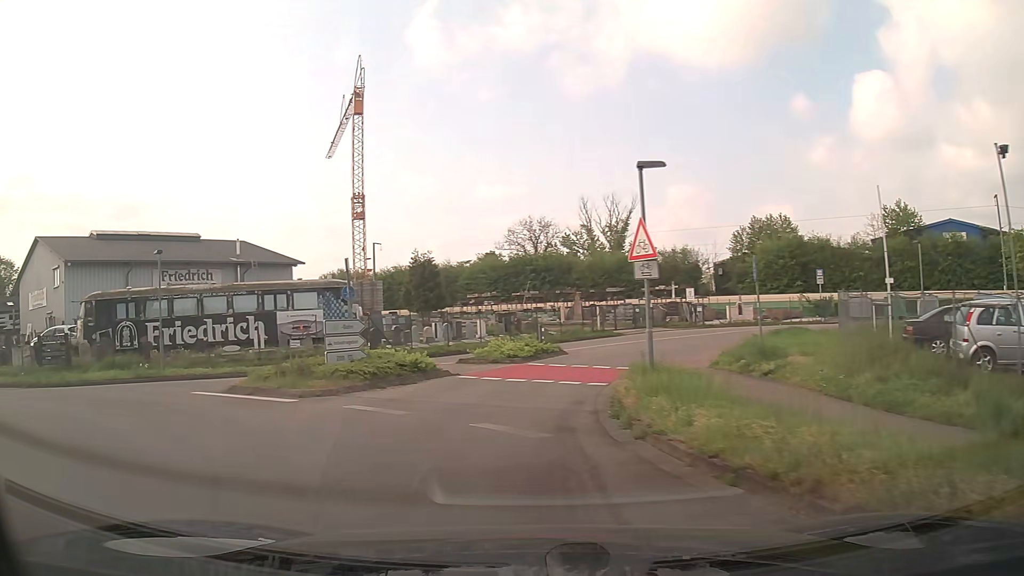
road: secondary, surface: asphalt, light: Day
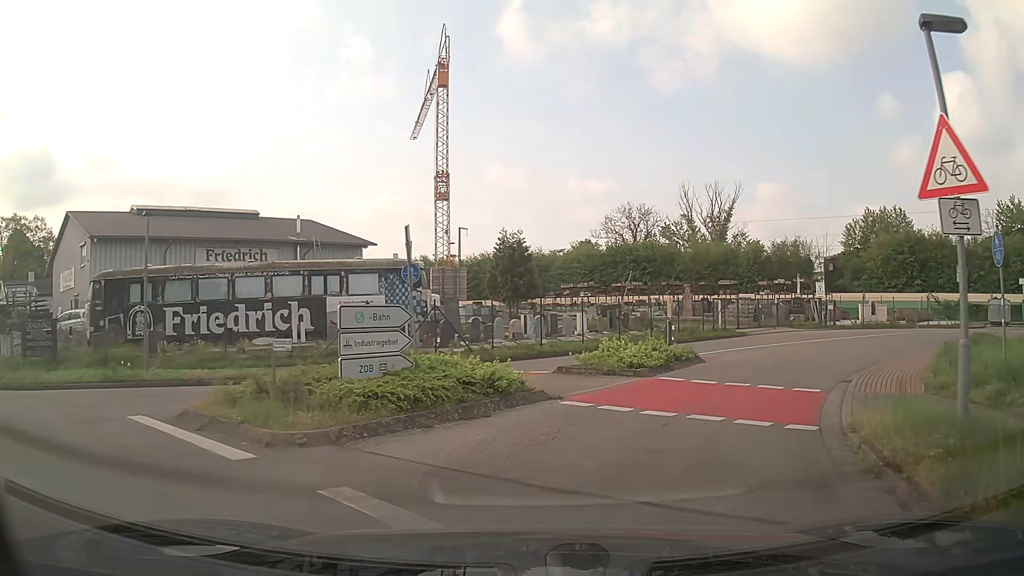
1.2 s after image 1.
(-0.6, +6.4) m; -8°
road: unclassified
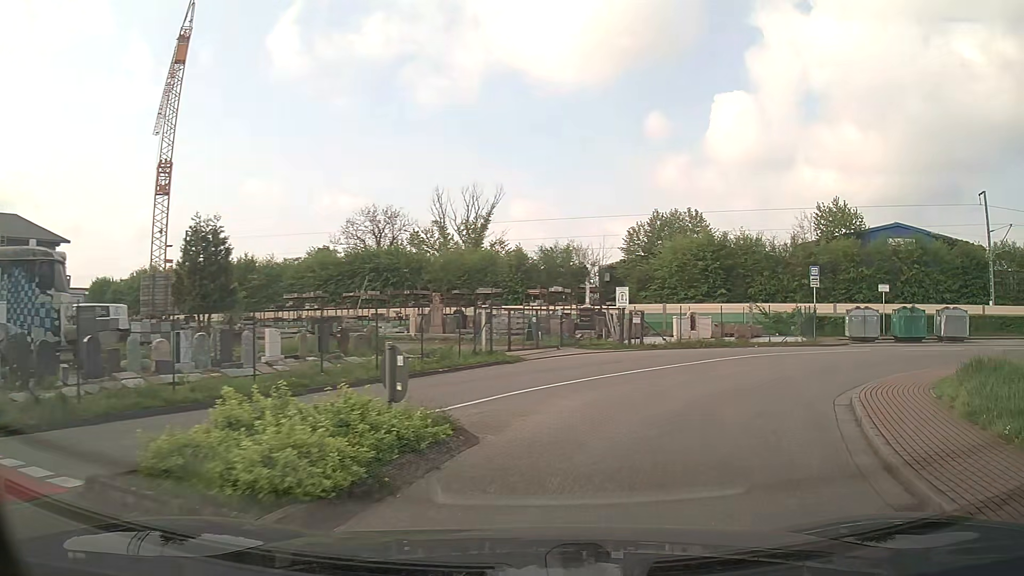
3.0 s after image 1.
(+1.7, +9.8) m; +22°
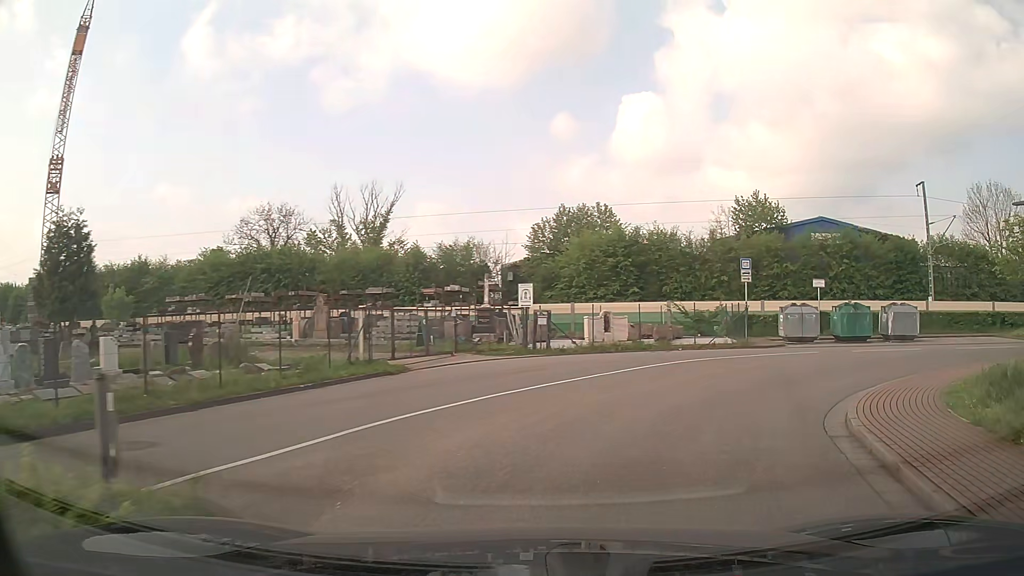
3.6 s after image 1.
(+0.3, +3.5) m; +8°
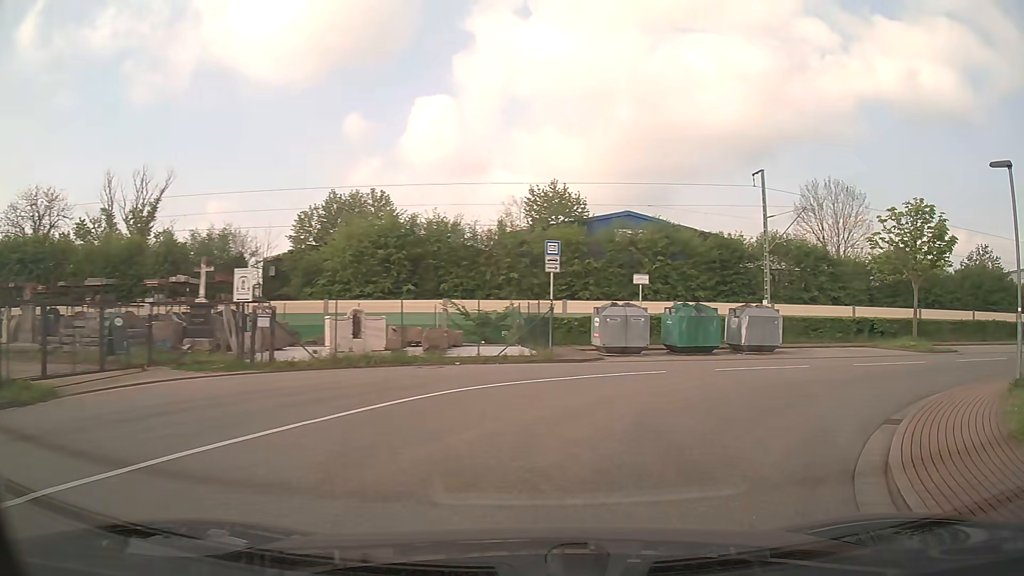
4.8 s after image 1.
(+1.1, +7.1) m; +18°
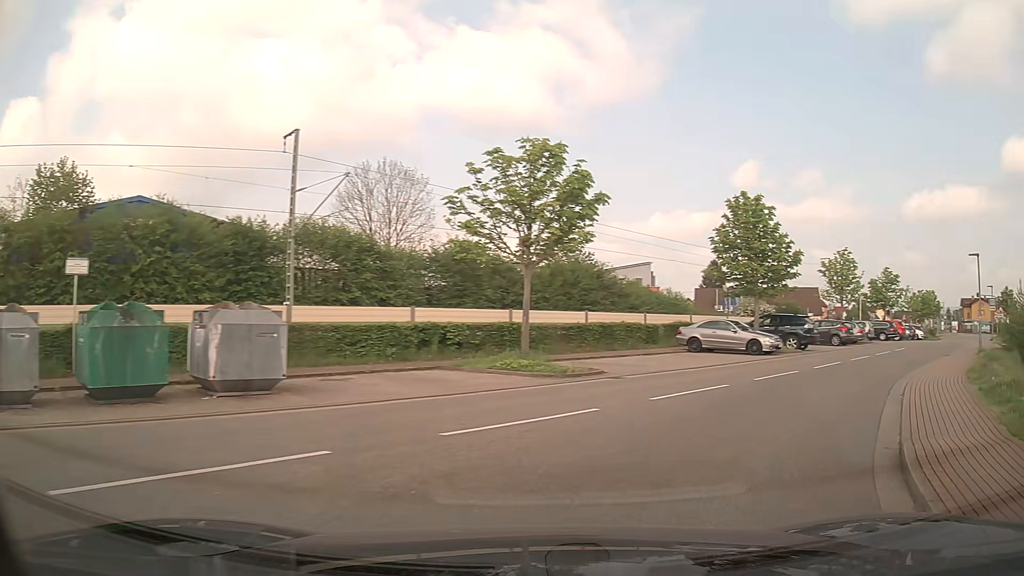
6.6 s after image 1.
(+3.6, +10.2) m; +39°
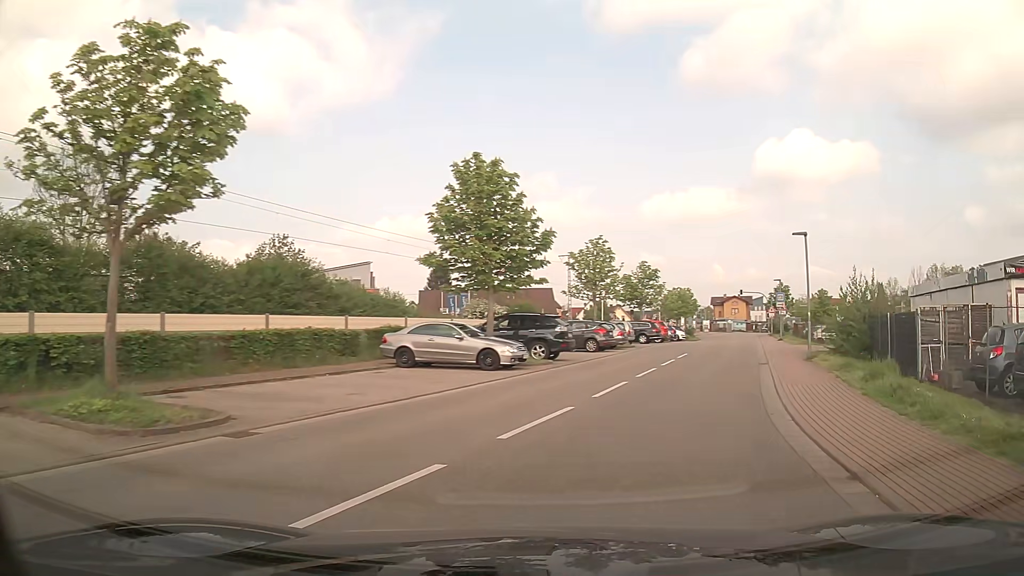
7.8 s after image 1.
(+1.6, +7.5) m; +23°
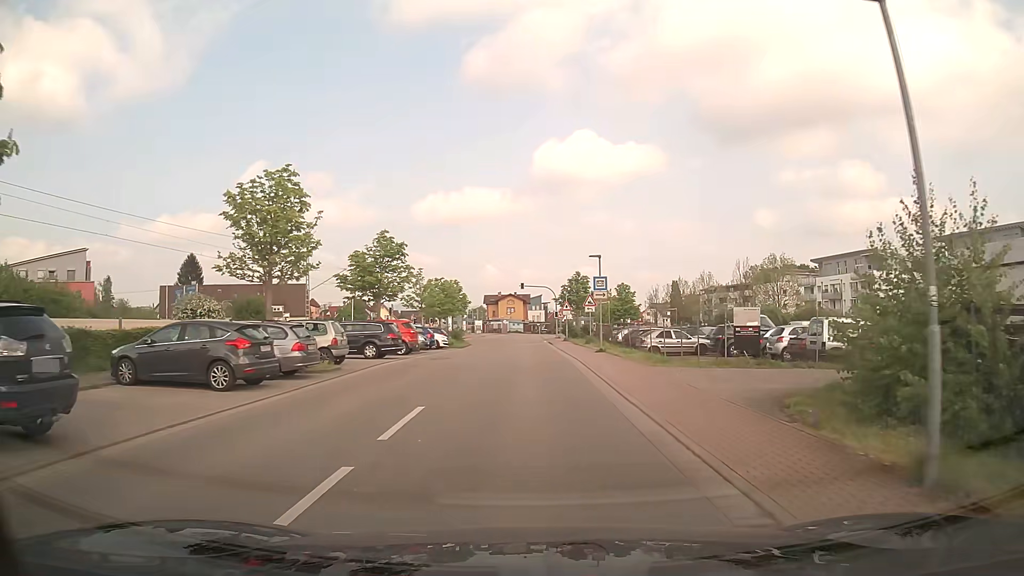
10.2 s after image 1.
(+4.1, +17.4) m; +20°
(0, +10) (0, +20) (0, +30) (0, +40) (0, +50) (0, +60) (0, +70) (-2, +80) (-8, +87) (-18, +89) m
